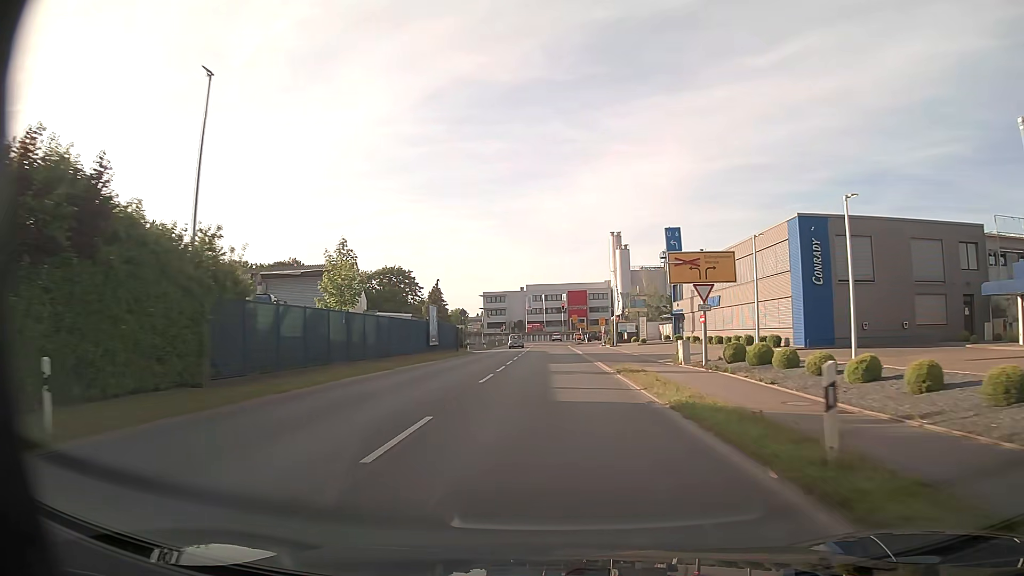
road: secondary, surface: asphalt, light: Day
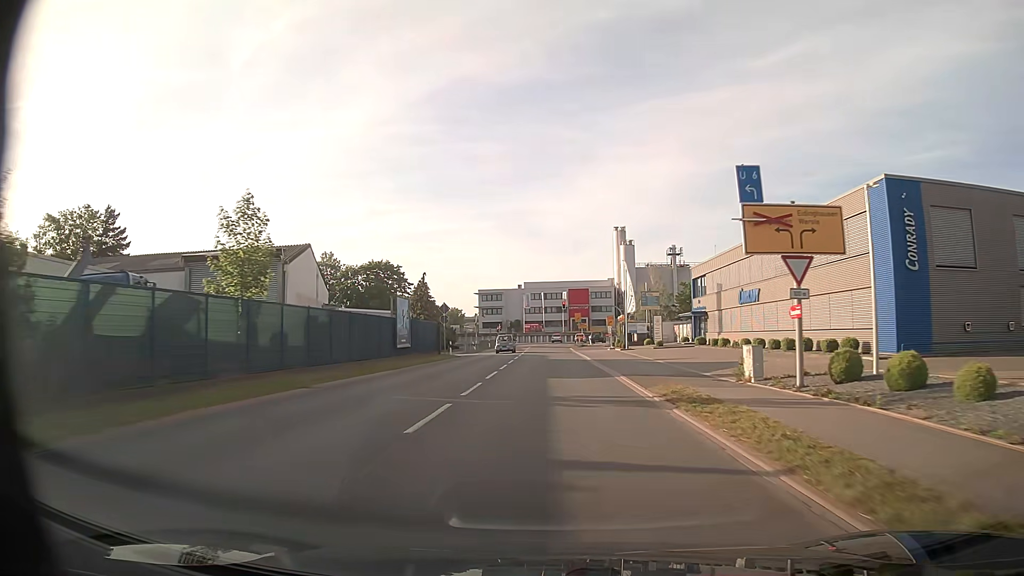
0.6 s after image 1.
(0.0, +9.9) m; 0°
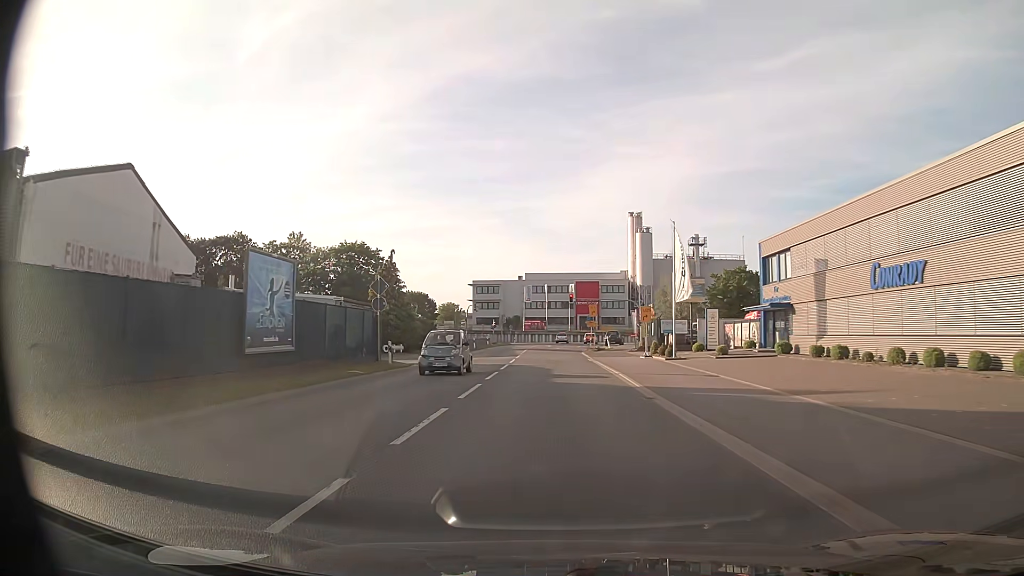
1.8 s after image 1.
(0.0, +19.0) m; 0°
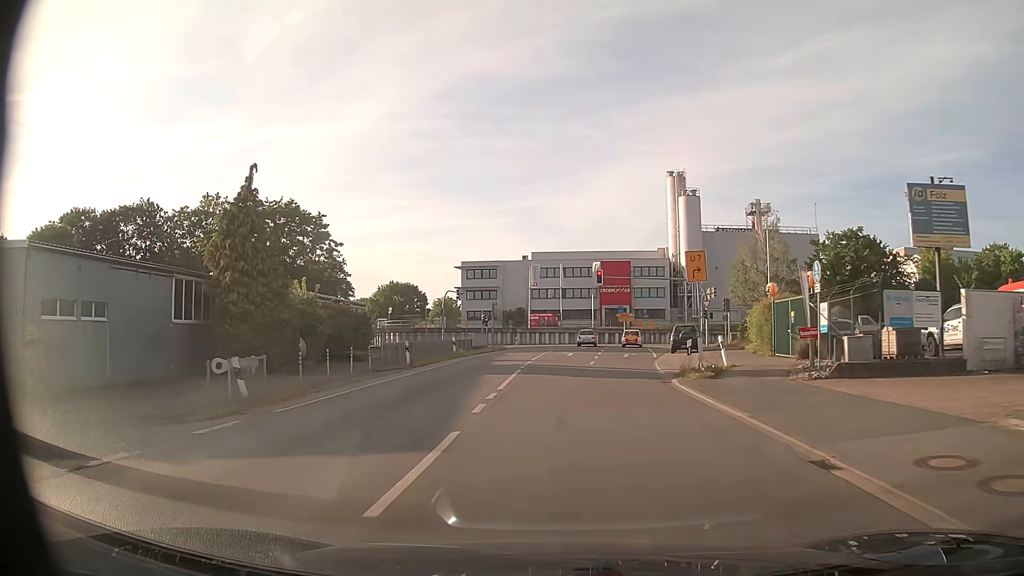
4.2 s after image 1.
(-0.2, +33.1) m; -1°
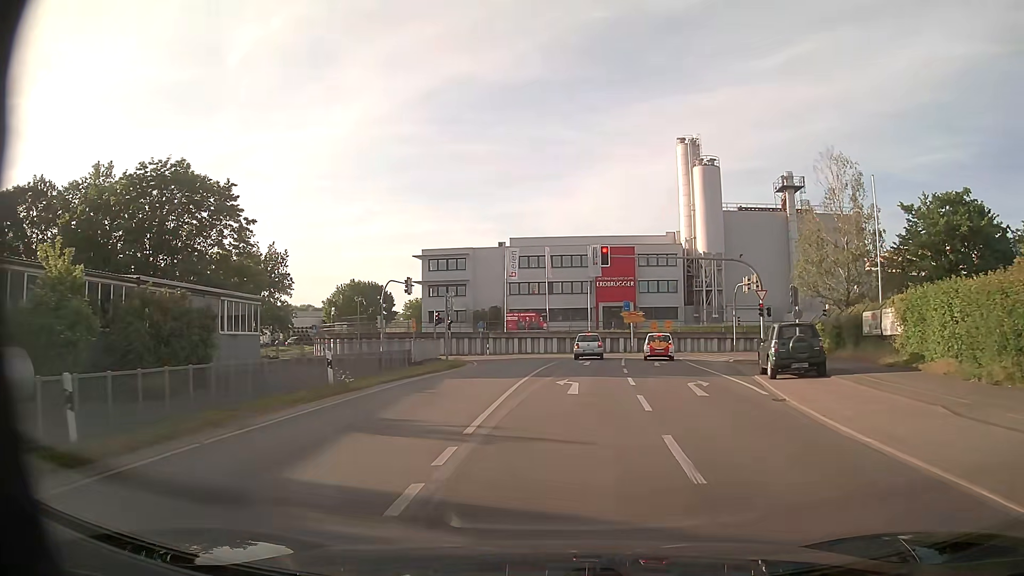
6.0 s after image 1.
(+0.2, +20.0) m; +1°
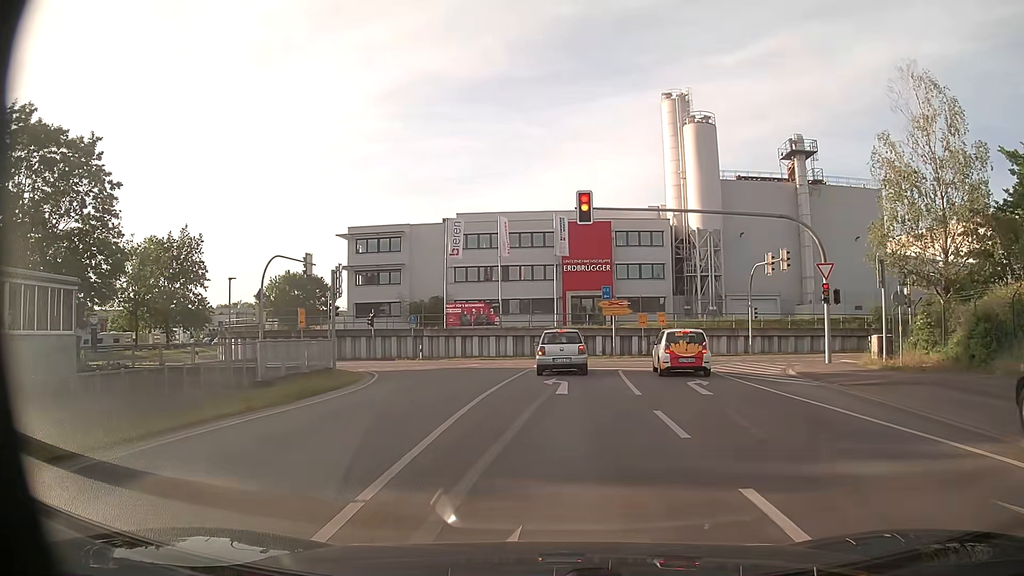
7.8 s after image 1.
(+0.5, +15.2) m; +4°
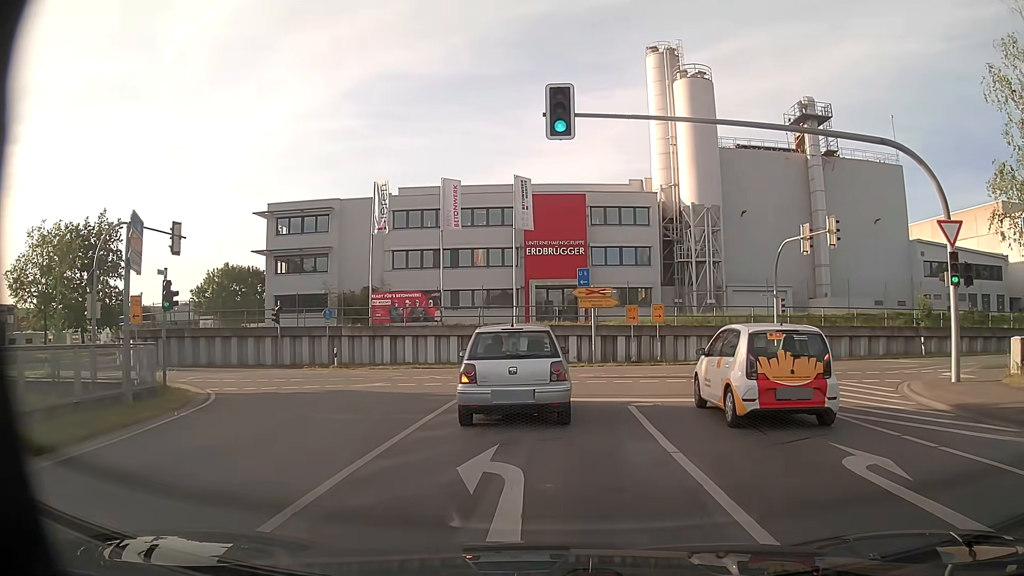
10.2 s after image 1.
(+0.3, +11.3) m; +3°
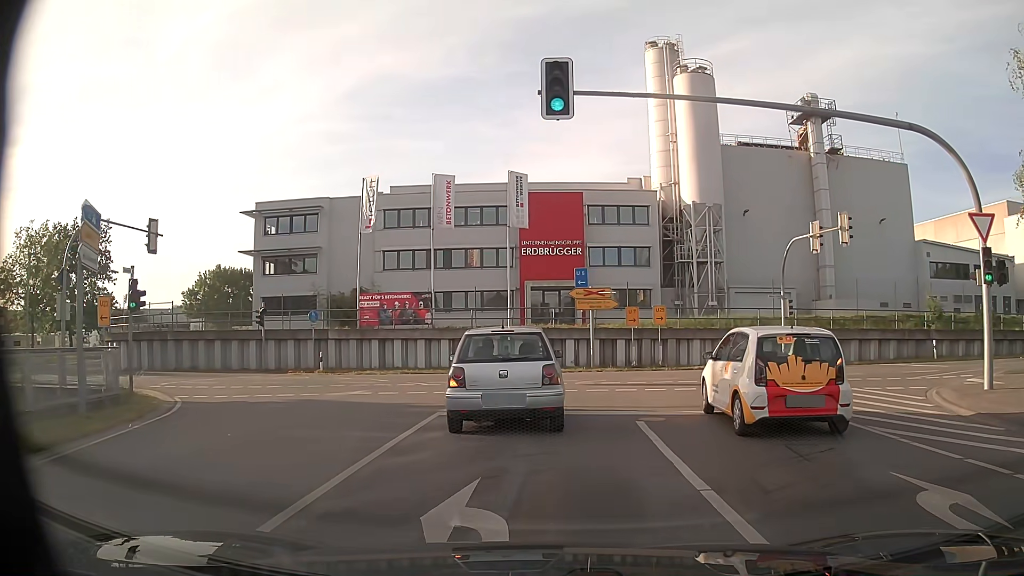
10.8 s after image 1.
(0.0, +1.7) m; 0°
(0, +10) (-1, +20) (-6, +28) (-16, +31) (-26, +32) (-36, +34) (-46, +35) (-55, +36) (-65, +38) (-75, +40) m
